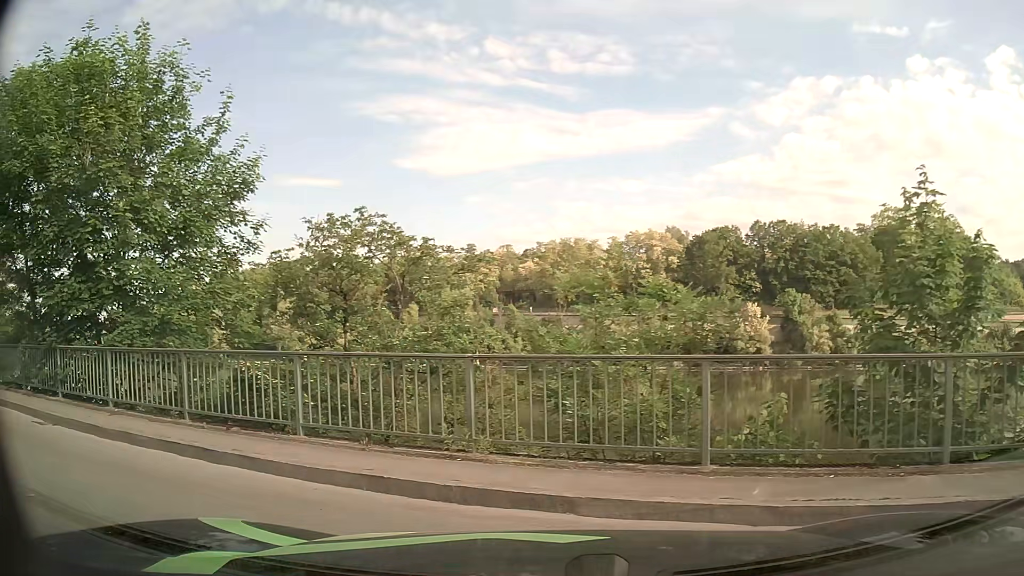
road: primary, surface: asphalt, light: Day
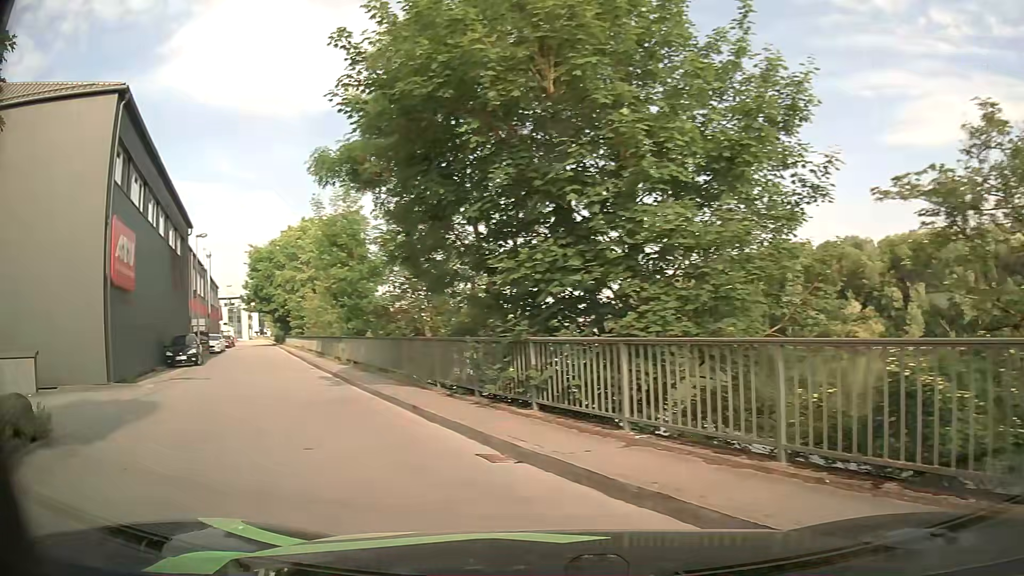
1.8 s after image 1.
(-1.8, +4.2) m; -43°
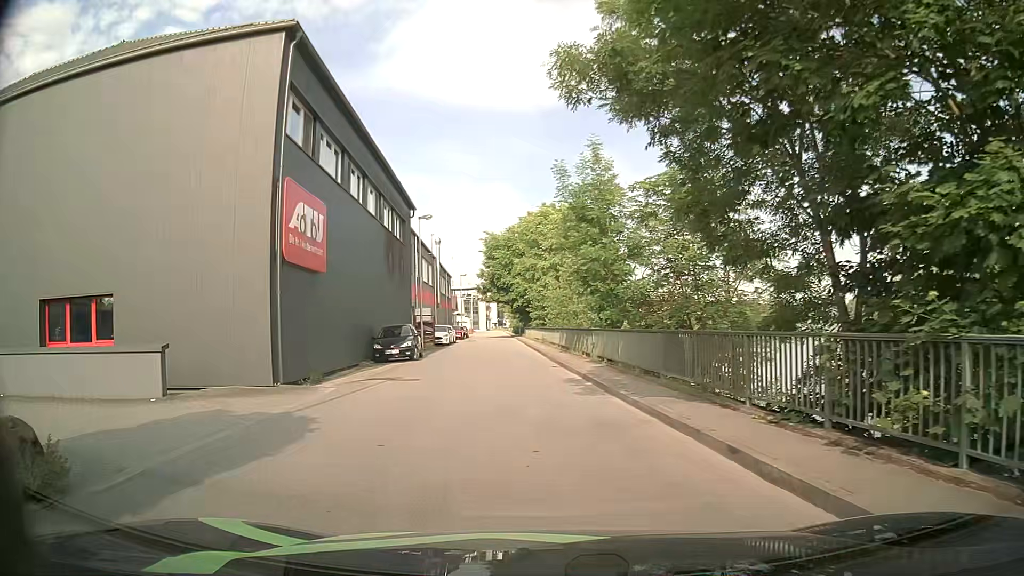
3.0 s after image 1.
(-1.0, +4.6) m; -20°
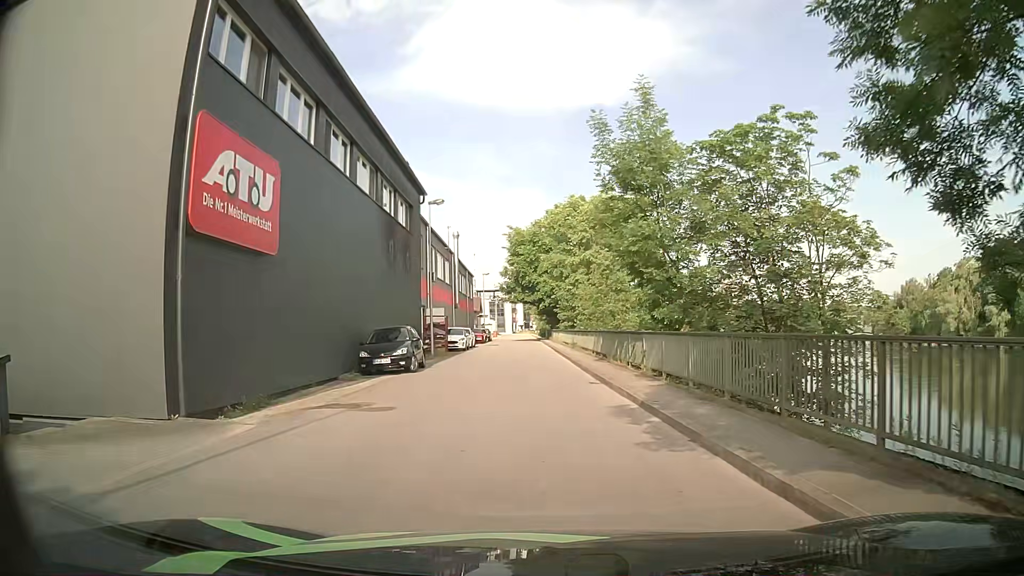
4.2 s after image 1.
(-0.2, +5.9) m; -3°
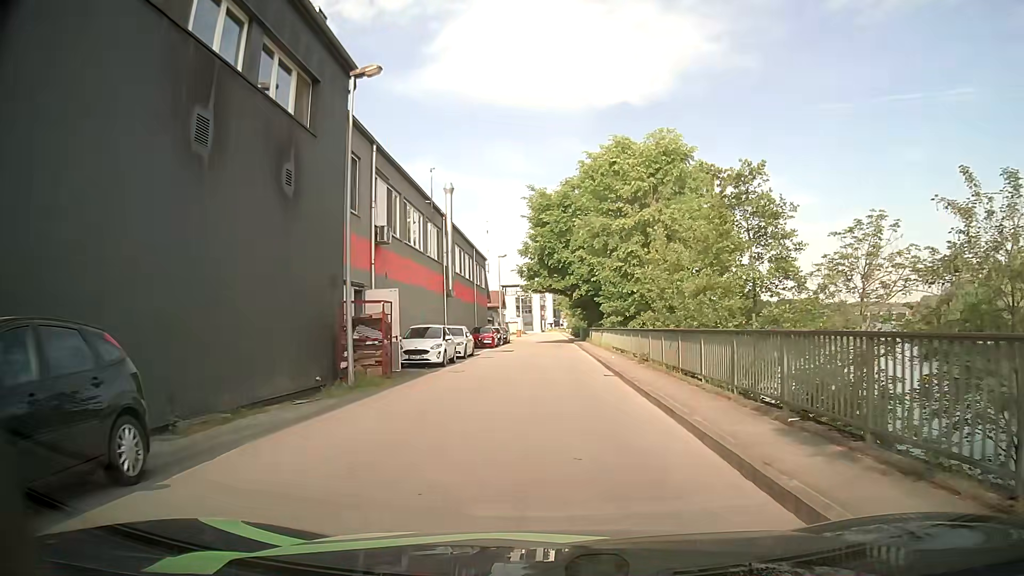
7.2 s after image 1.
(-0.3, +18.5) m; -2°
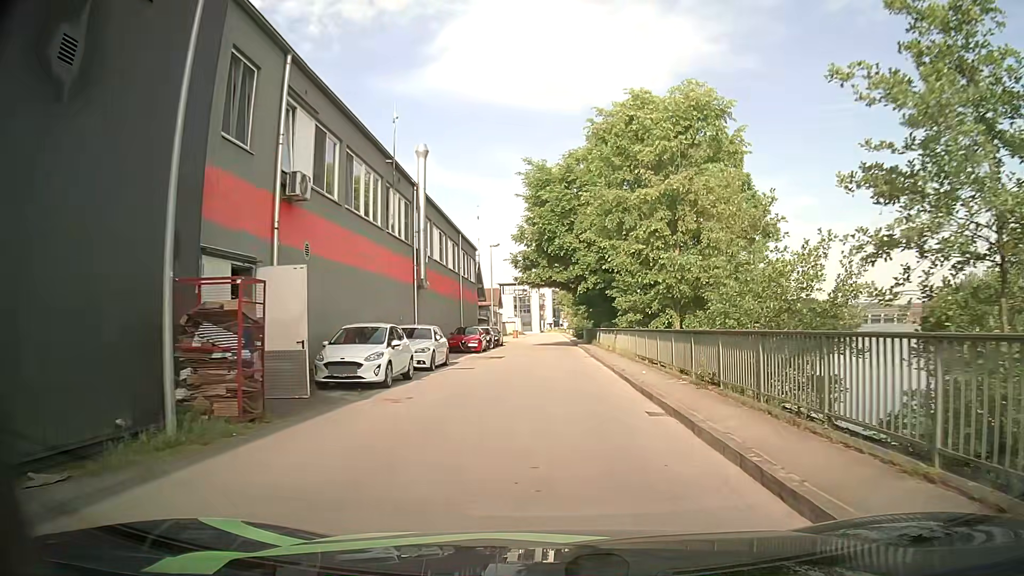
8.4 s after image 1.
(0.0, +8.2) m; 0°
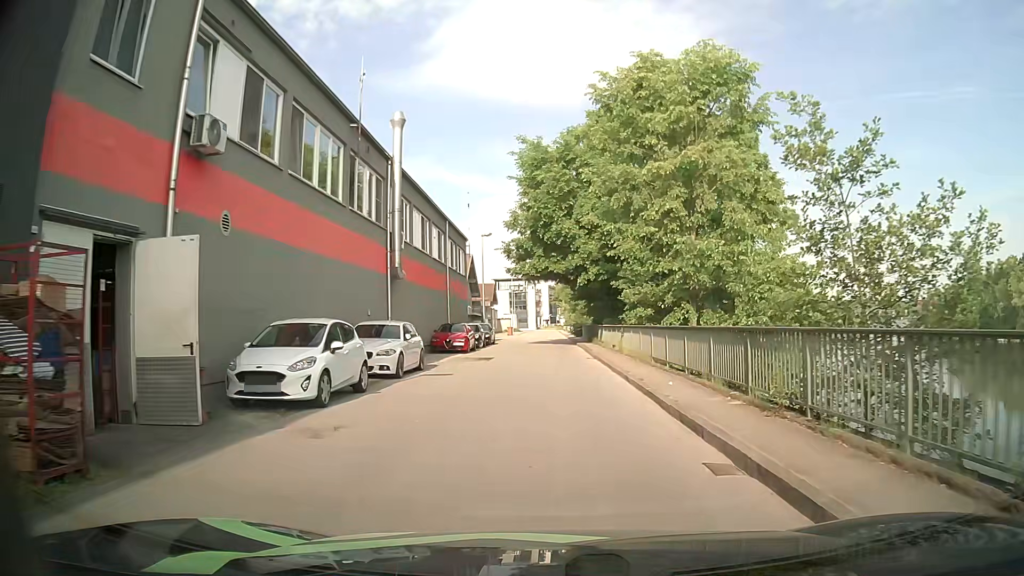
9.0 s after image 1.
(0.0, +4.2) m; 0°
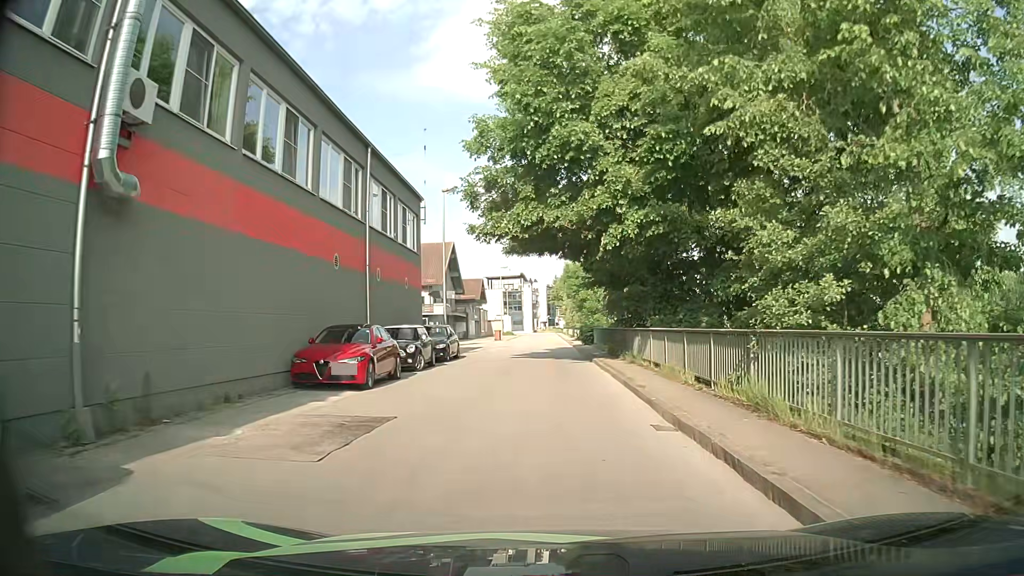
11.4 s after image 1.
(+0.1, +17.4) m; +1°
(0, +10) (0, +20) (0, +30) (-1, +40) (-1, +50) (-1, +60) (-1, +70) (0, +80) (0, +90) (0, +100) m
